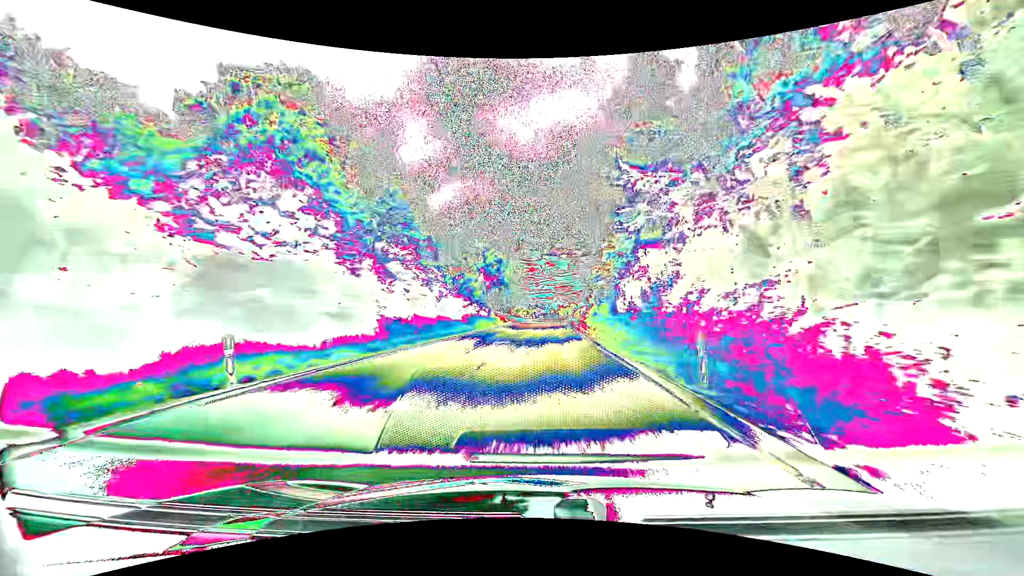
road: primary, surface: asphalt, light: Day
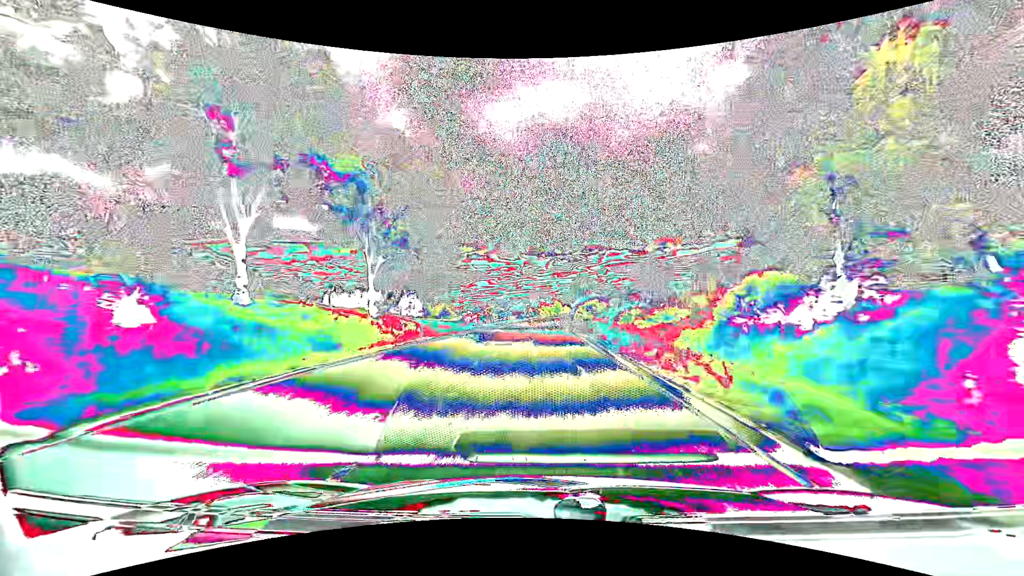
(+2.1, +81.8) m; +3°
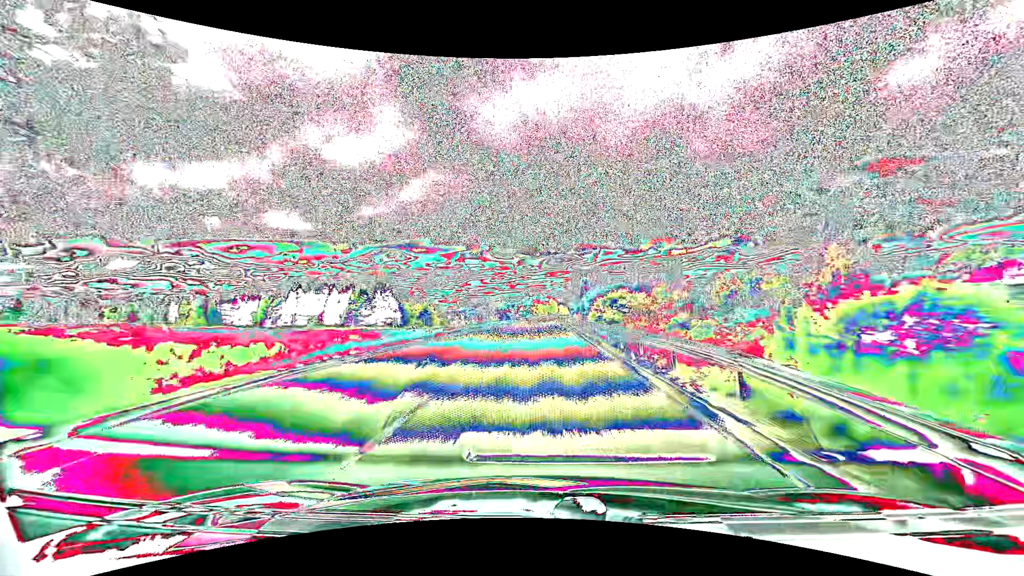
(+0.3, +32.9) m; +1°
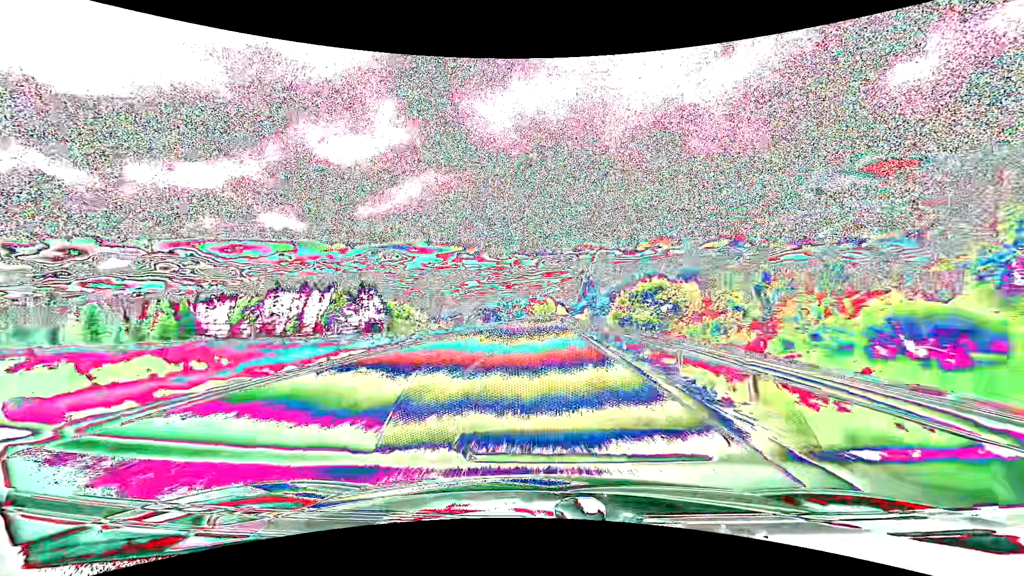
(+0.1, +16.5) m; +1°
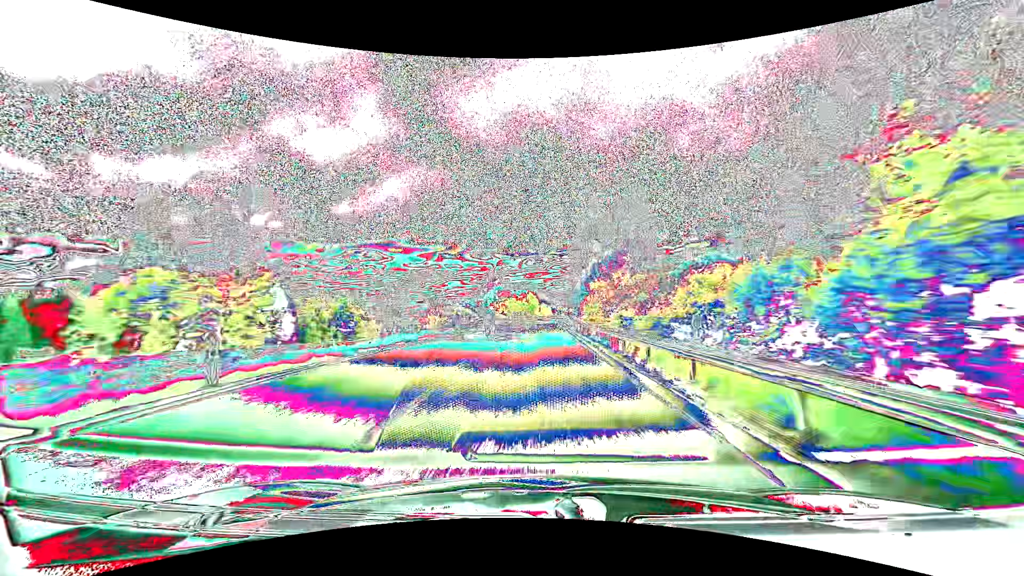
(+1.1, +66.0) m; +2°
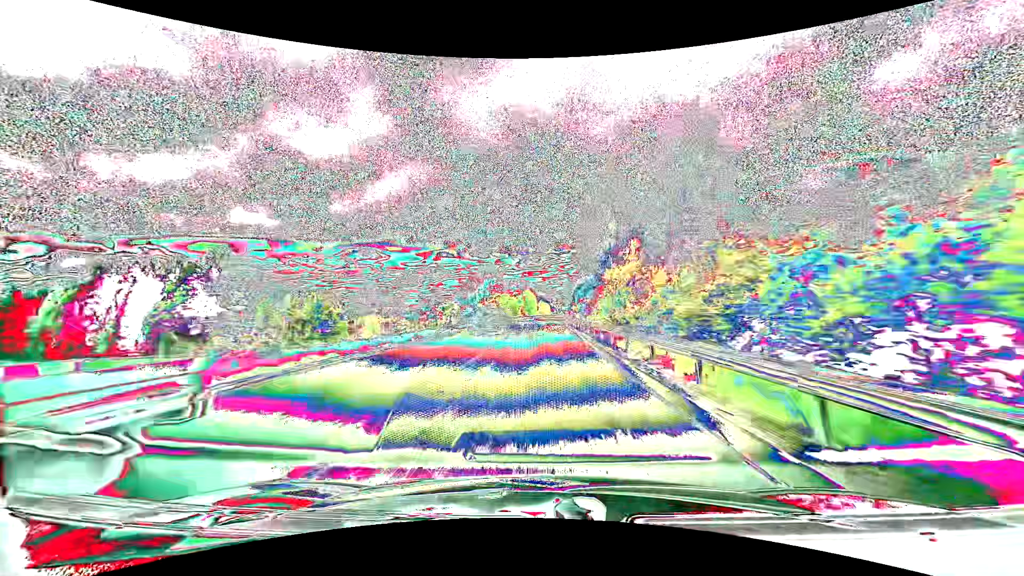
(0.0, +16.6) m; 0°
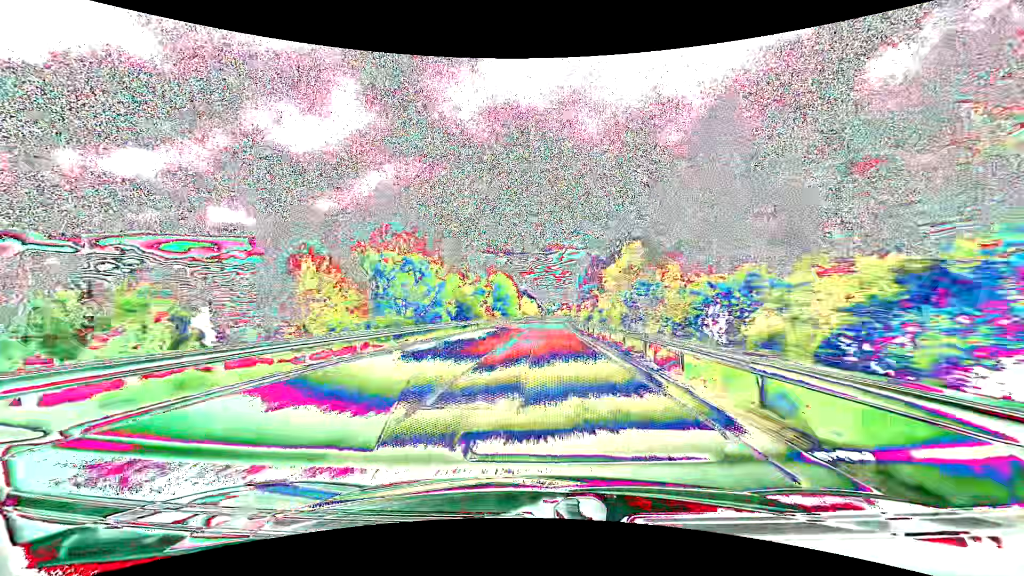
(+0.8, +66.4) m; +2°
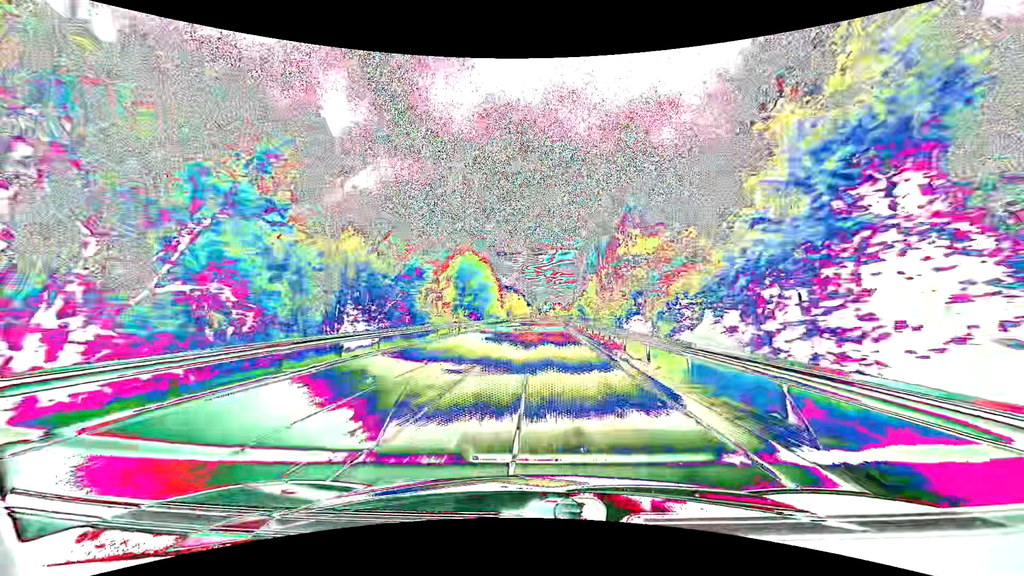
(+0.3, +33.3) m; +1°
(0, +10) (0, +20) (0, +30) (0, +40) (0, +50) (+1, +60) (+1, +70) (+1, +80) (+2, +90) (+2, +100) m
